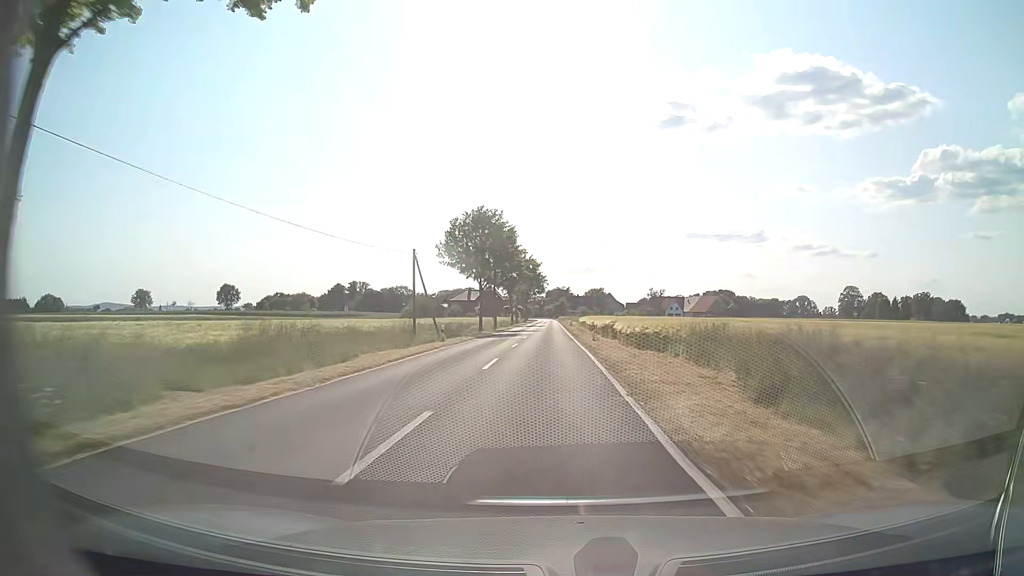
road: tertiary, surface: asphalt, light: Day
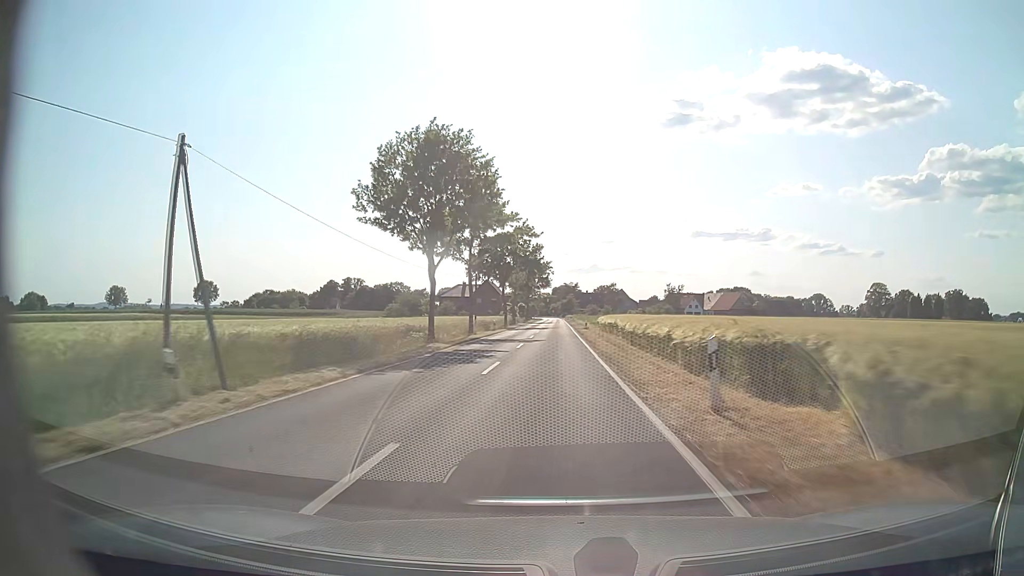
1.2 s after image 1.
(0.0, +25.9) m; -1°
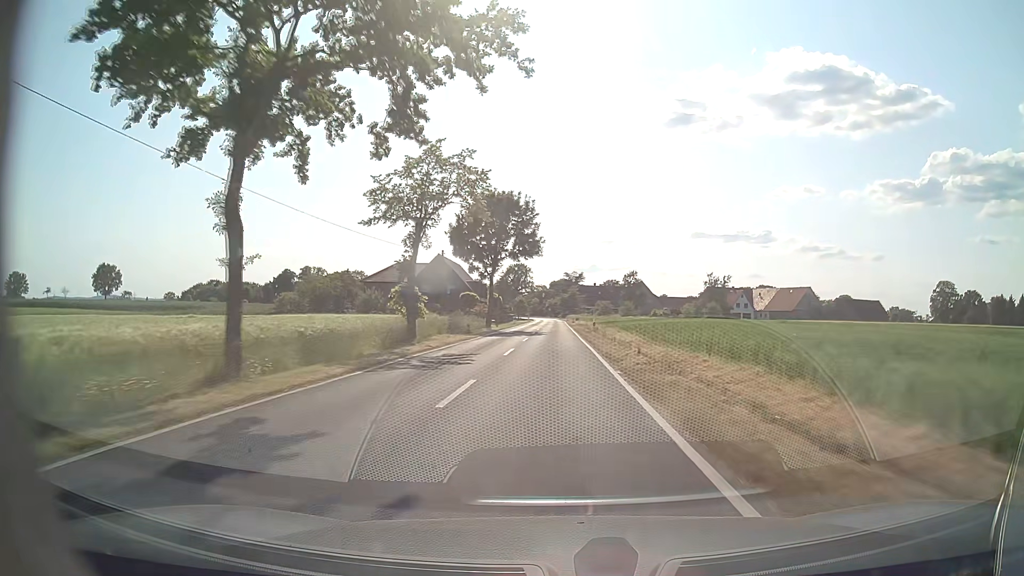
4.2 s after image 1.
(+0.3, +67.4) m; 0°
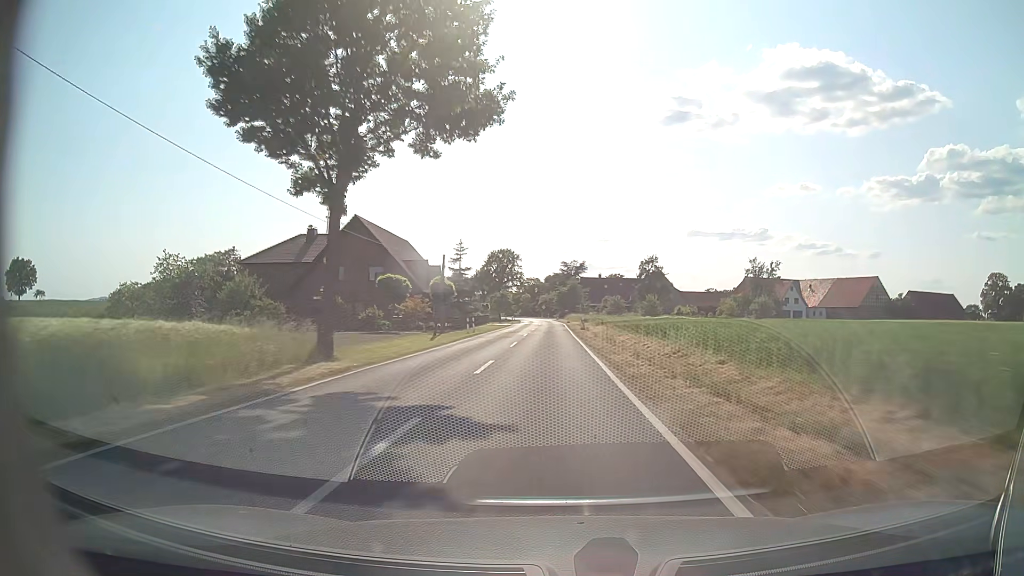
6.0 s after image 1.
(+0.1, +41.8) m; 0°
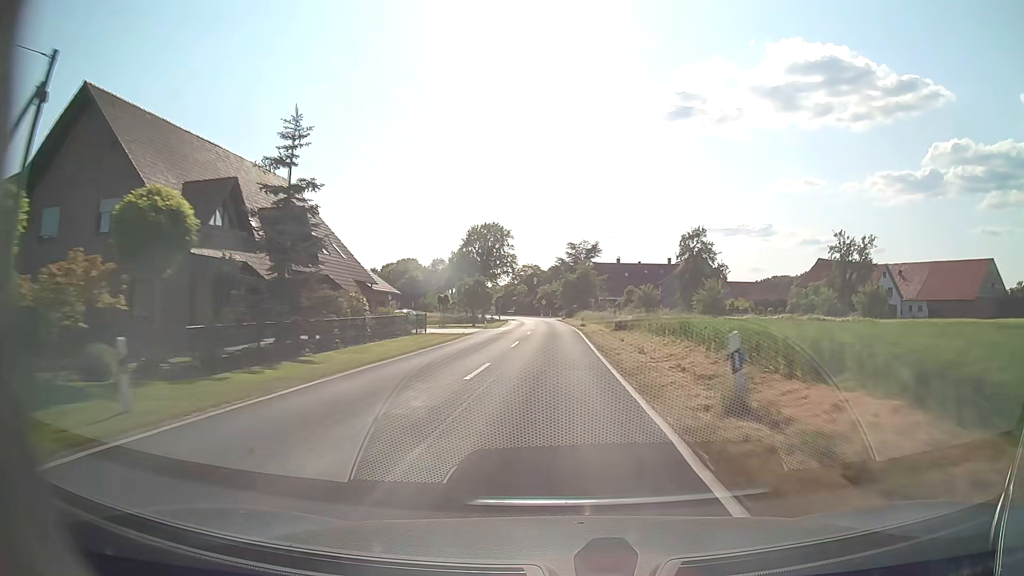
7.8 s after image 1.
(-0.1, +40.3) m; 0°
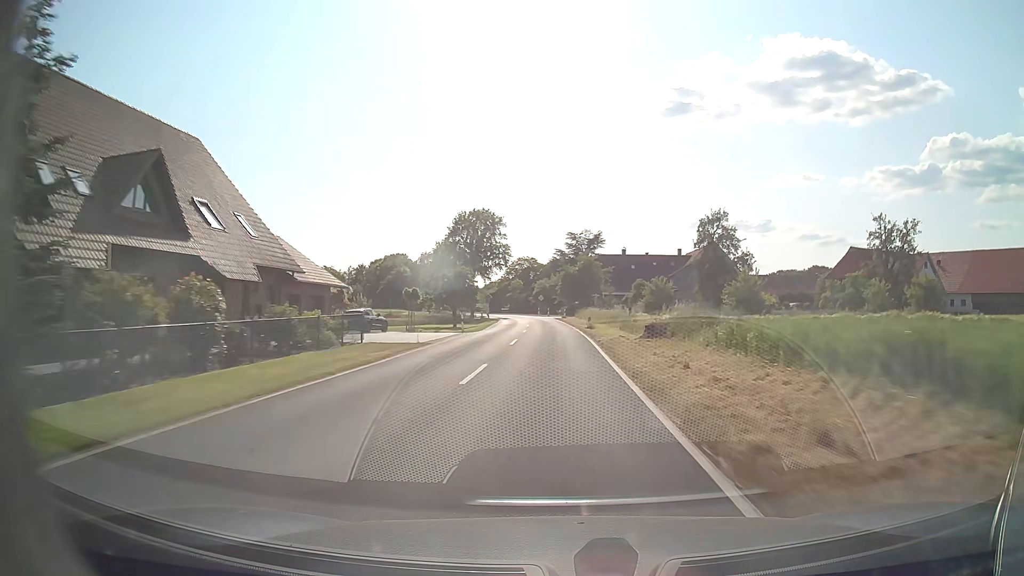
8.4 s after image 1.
(0.0, +12.9) m; 0°
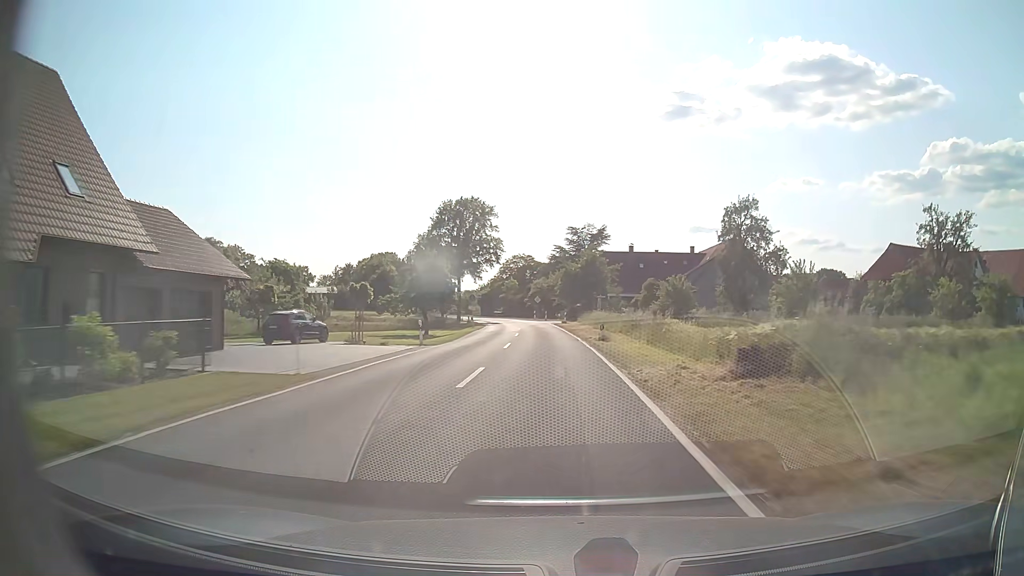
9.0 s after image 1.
(0.0, +12.5) m; 0°
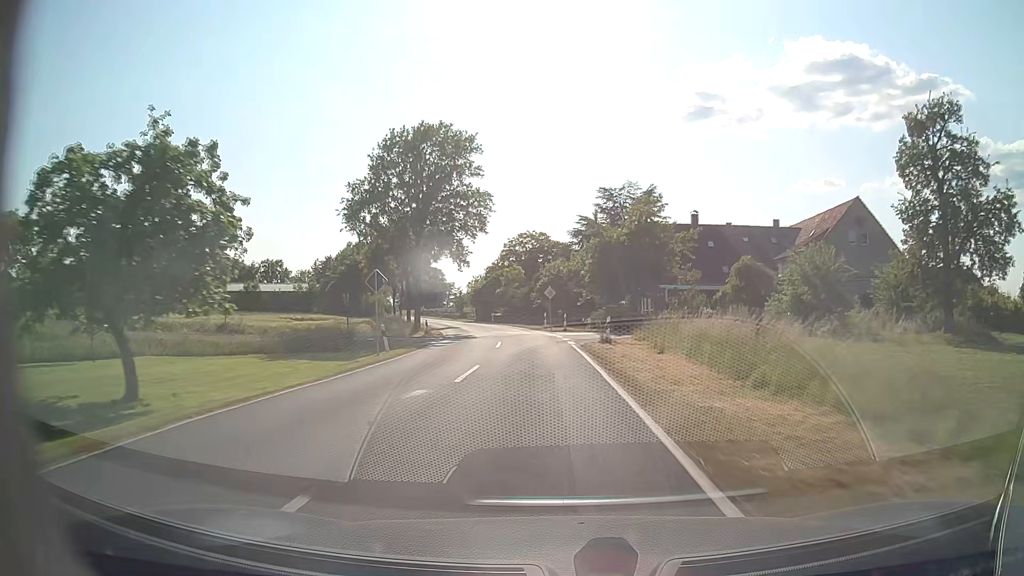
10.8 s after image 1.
(-0.3, +35.1) m; -2°
(0, +10) (0, +20) (-1, +30) (-2, +40) (-4, +50) (-6, +60) (-8, +69) (-11, +79) (-14, +88) (-17, +98) m
